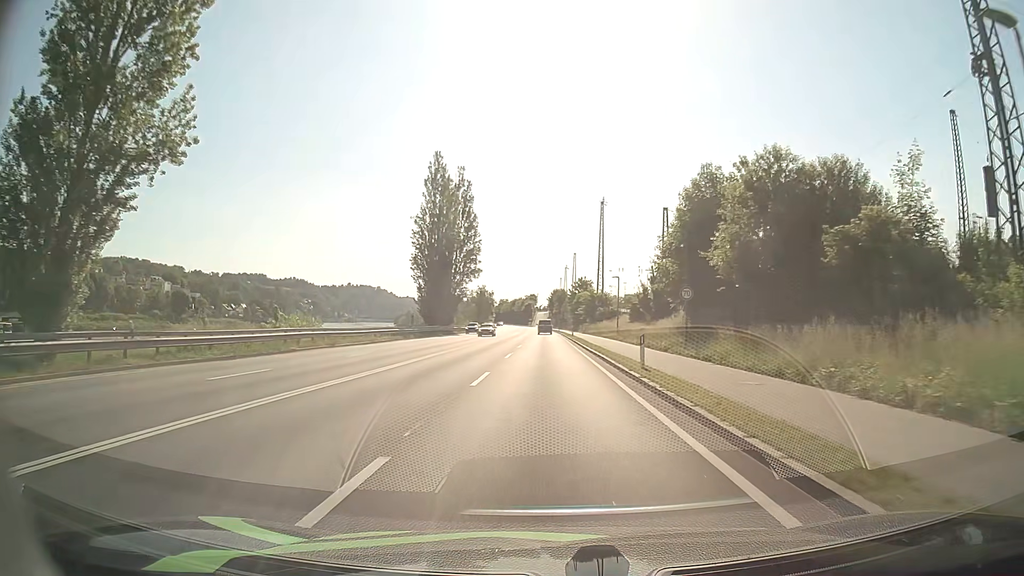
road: primary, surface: asphalt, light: Day
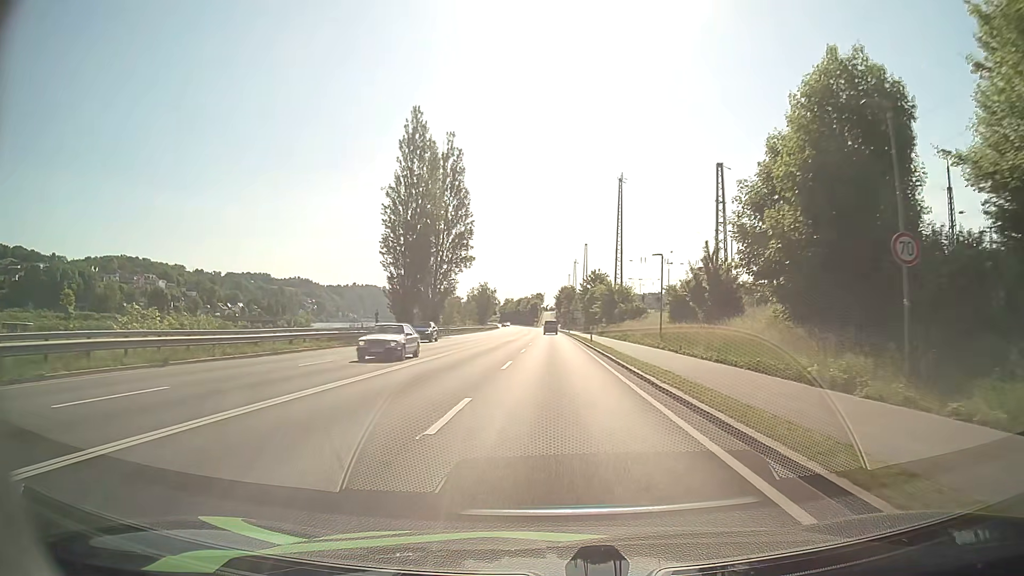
(-0.1, +18.5) m; -1°
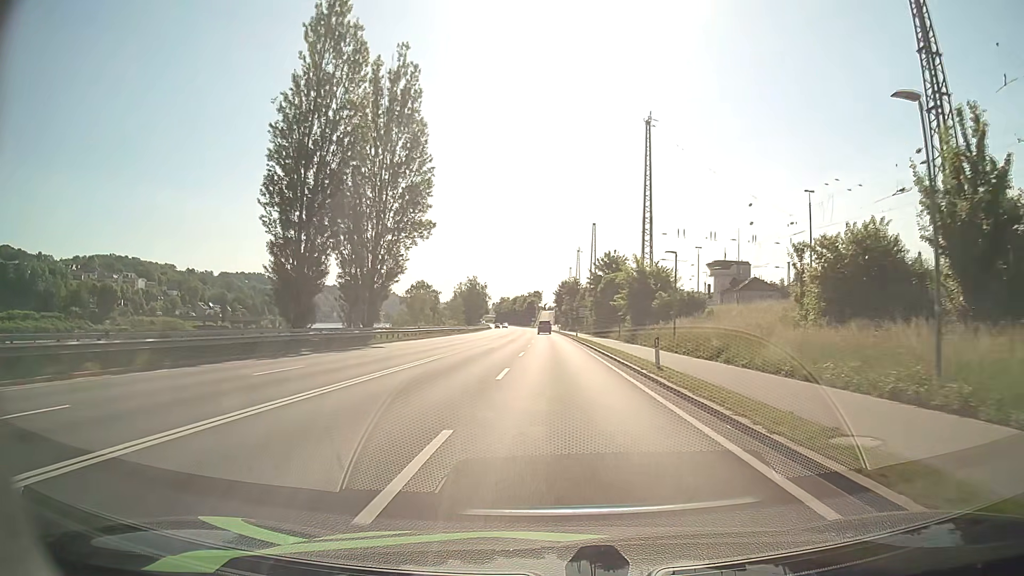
(+0.1, +27.8) m; 0°
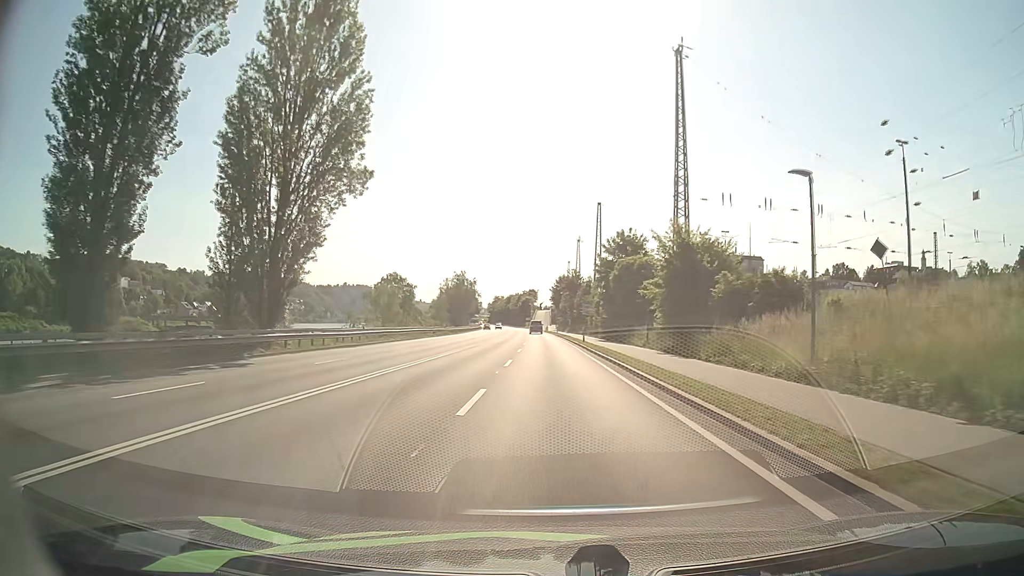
(0.0, +18.5) m; 0°
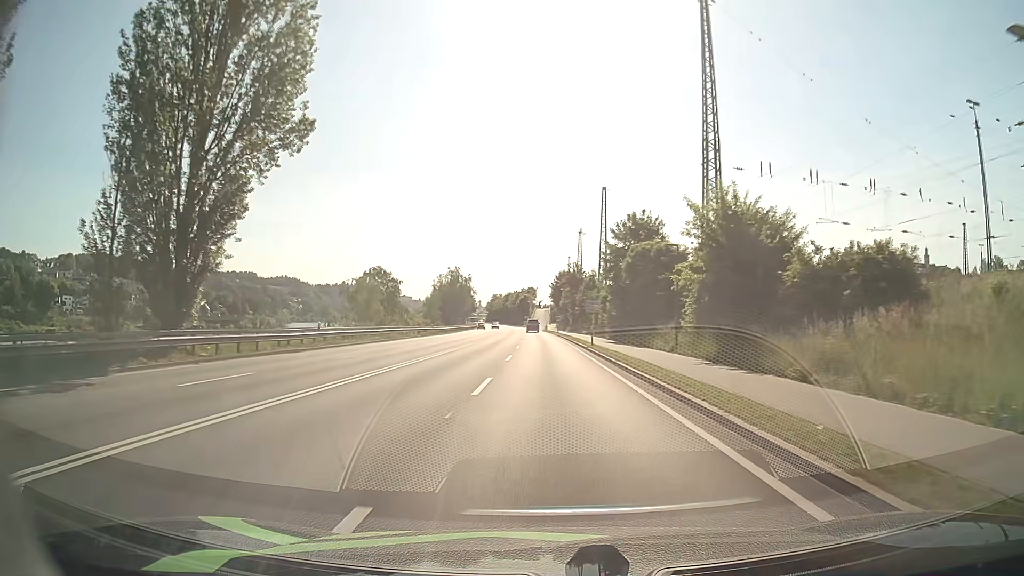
(0.0, +9.3) m; 0°
